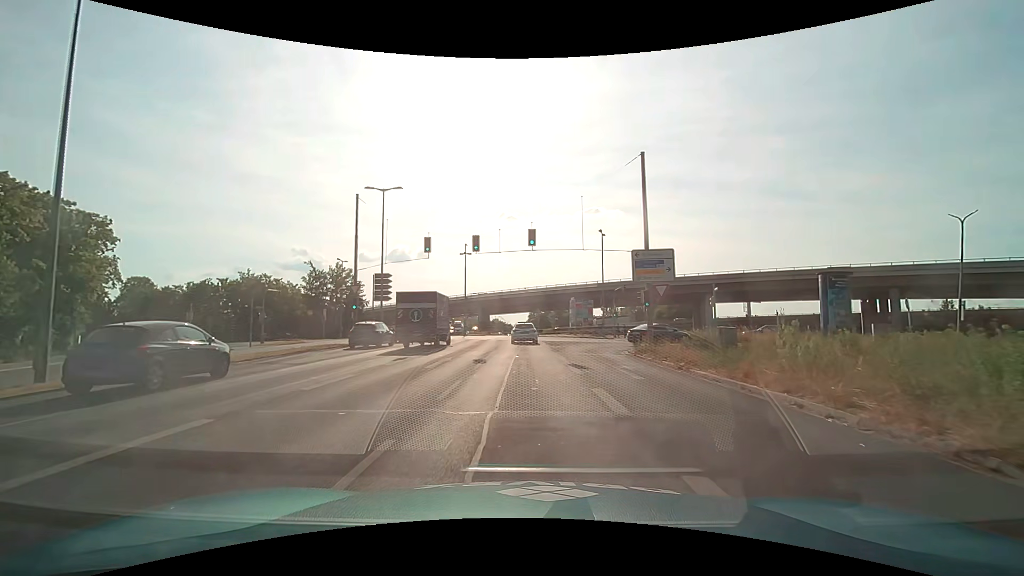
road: primary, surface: asphalt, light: Day
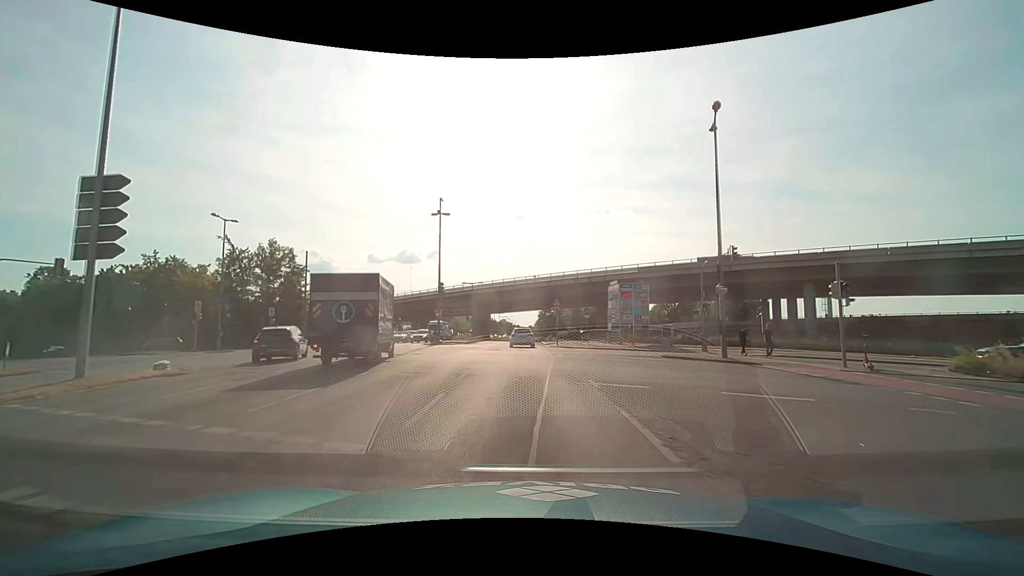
(-0.1, +28.4) m; -1°
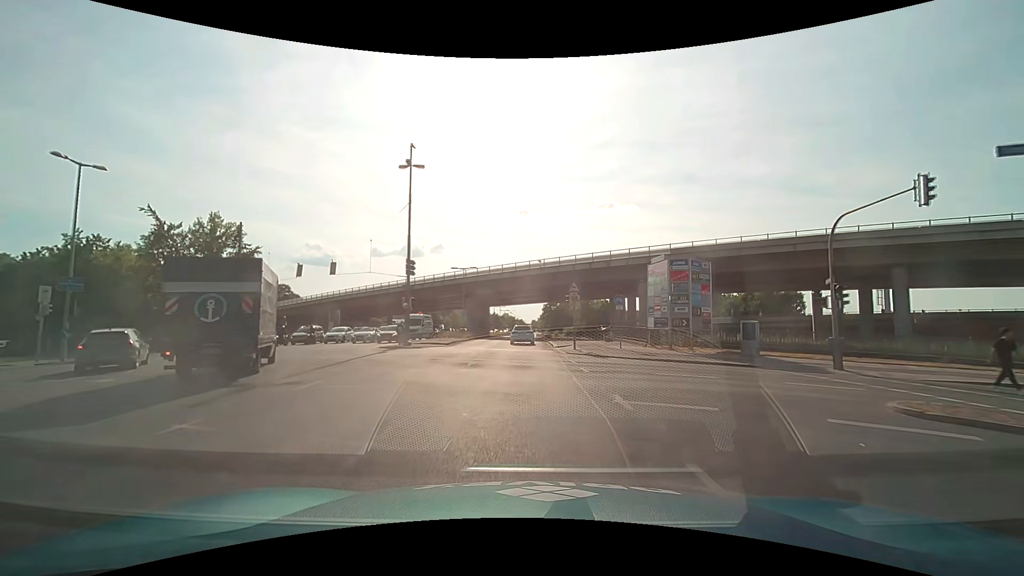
(+0.1, +13.4) m; 0°
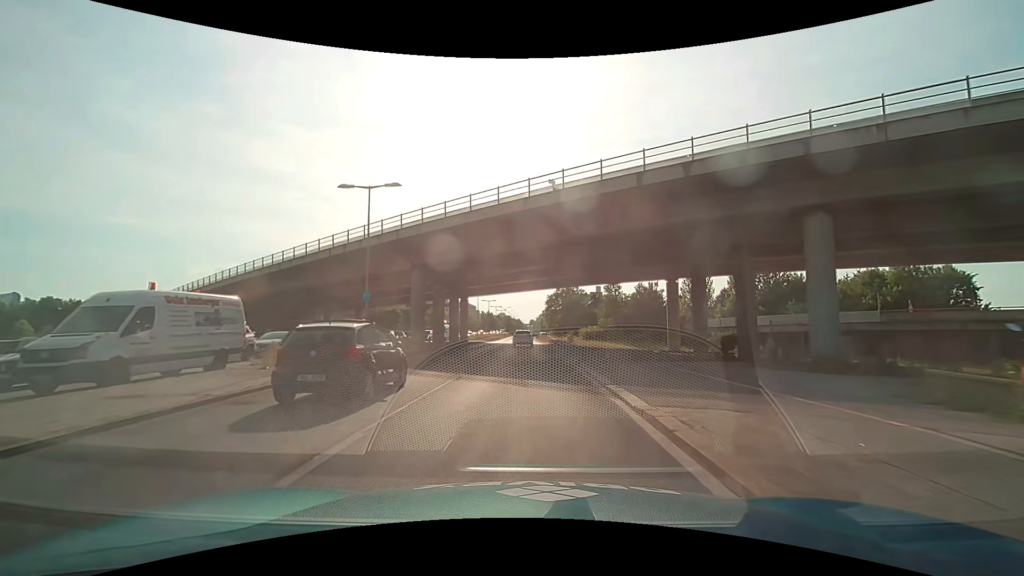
(-0.1, +36.0) m; +1°
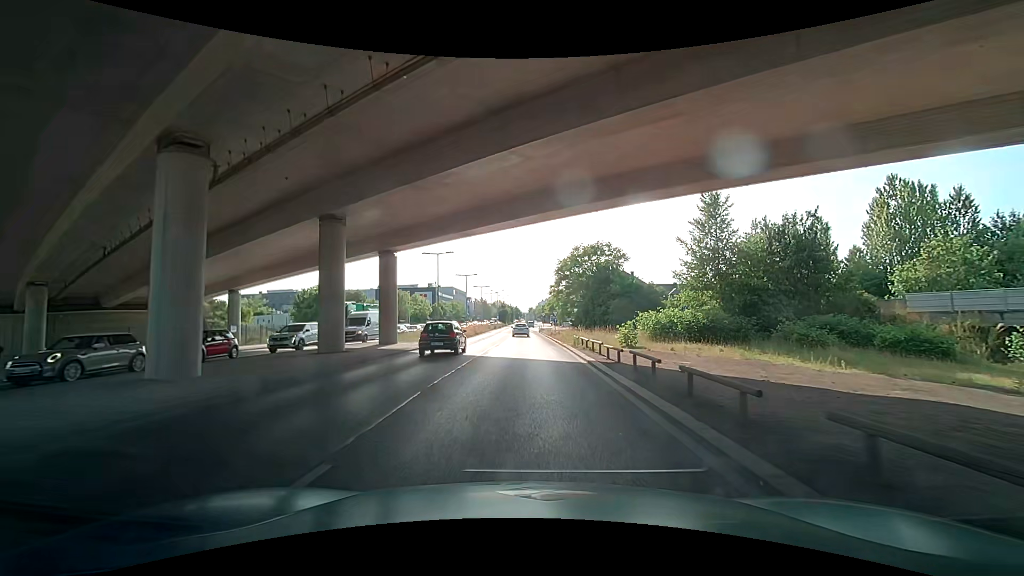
(-0.5, +37.6) m; -3°
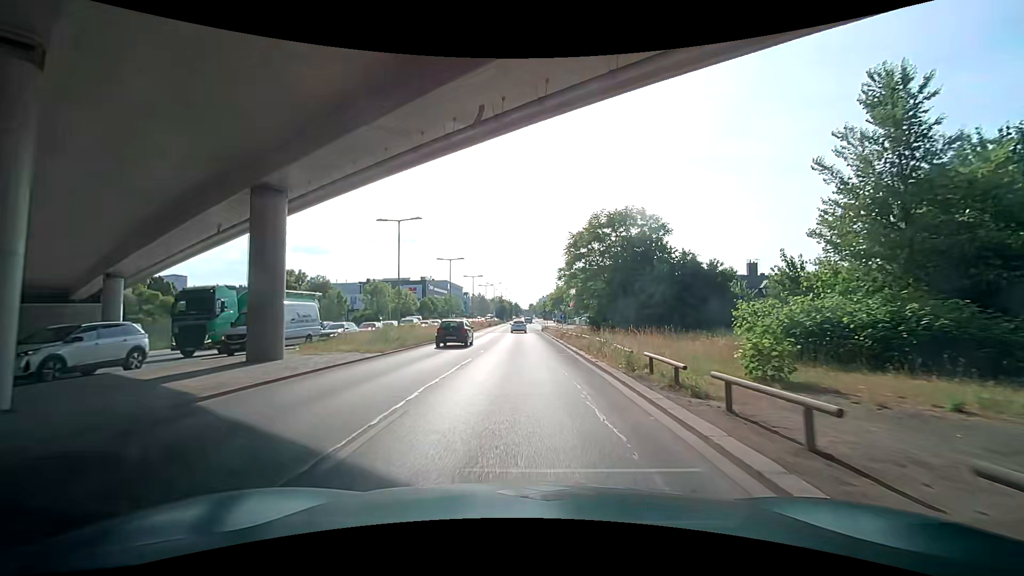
(+0.6, +15.3) m; +1°
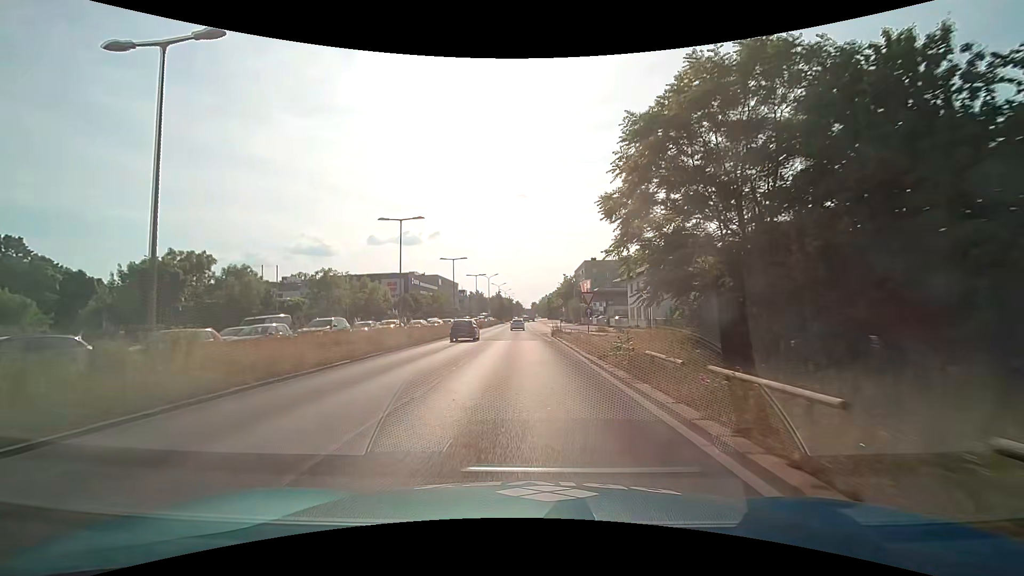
(-0.2, +23.0) m; +1°
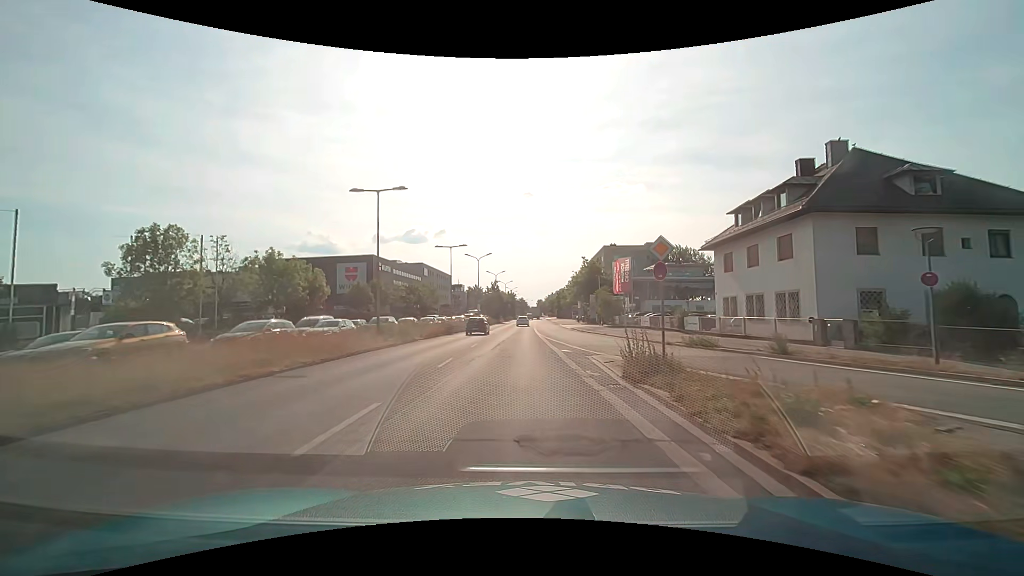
(-0.1, +30.7) m; -1°
(0, +10) (0, +20) (0, +30) (-1, +40) (-1, +50) (-1, +60) (-1, +70) (-1, +80) (-1, +90) (-1, +100) m
